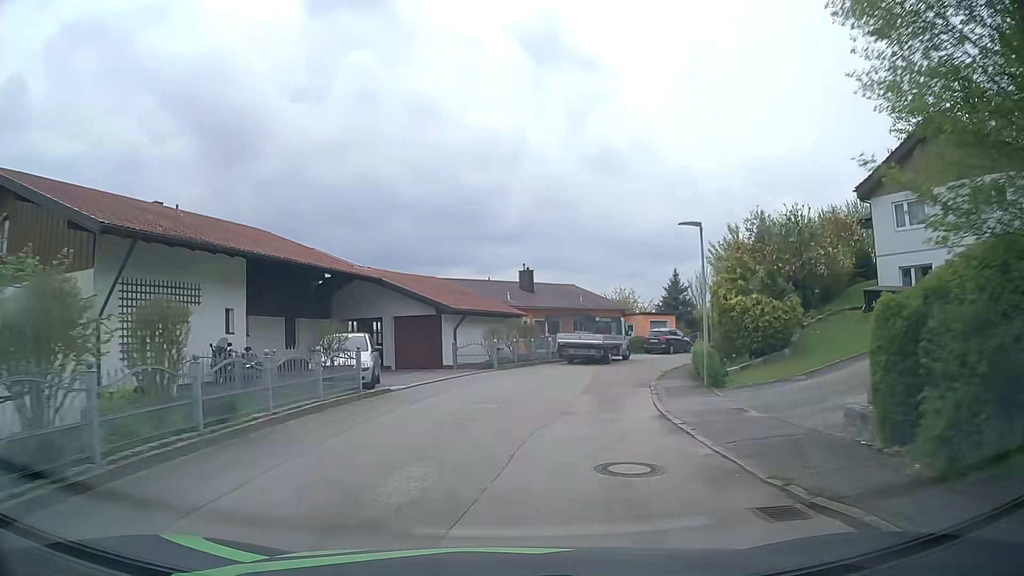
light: Day
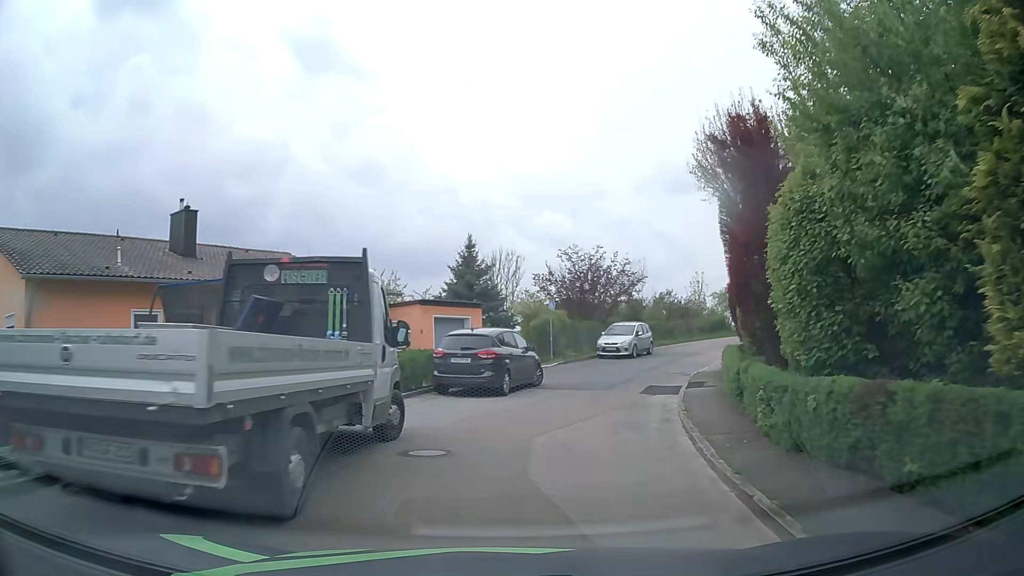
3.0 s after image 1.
(+3.7, +25.9) m; +20°
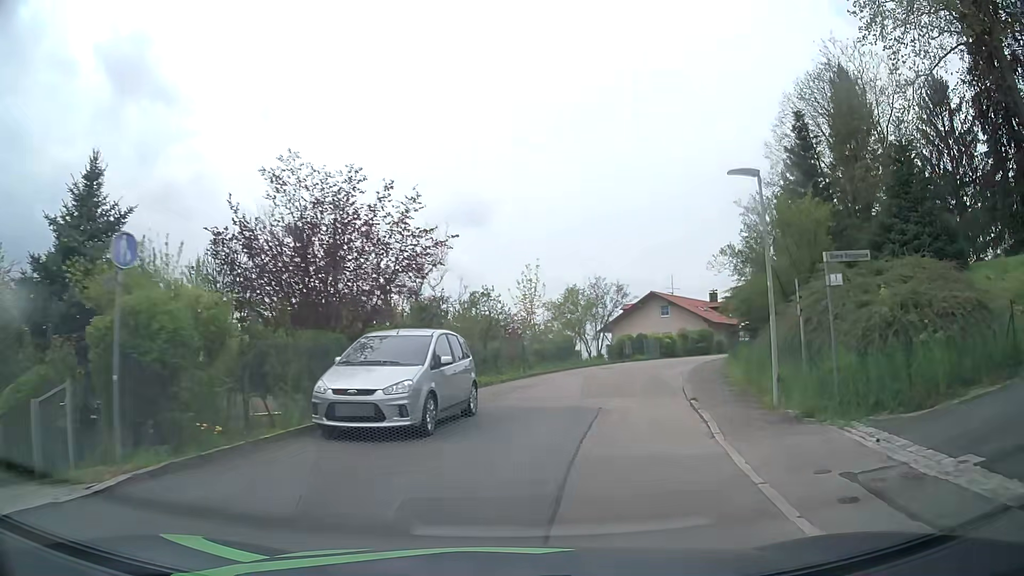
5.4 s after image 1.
(+3.2, +20.9) m; +17°
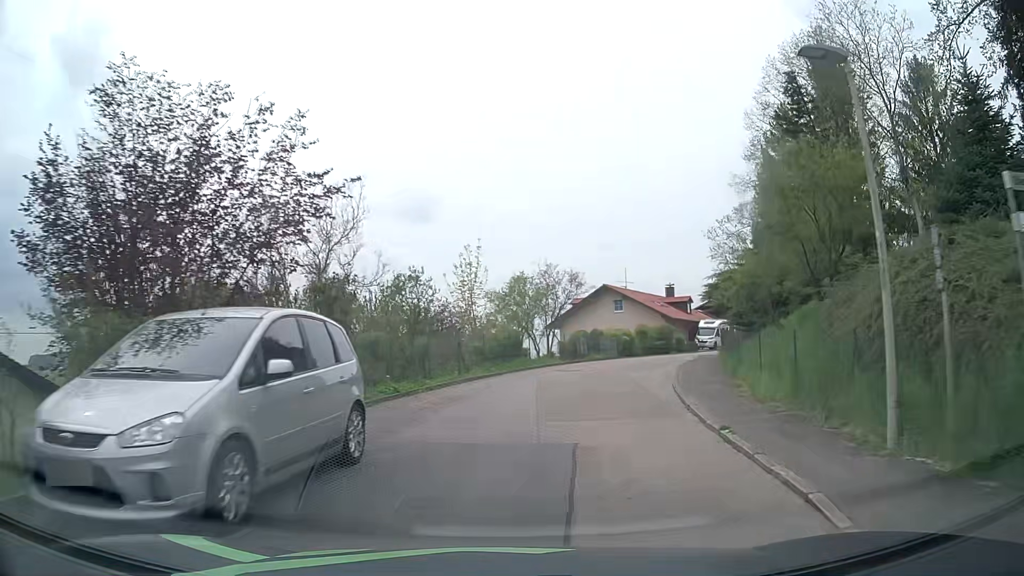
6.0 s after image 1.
(+0.3, +5.5) m; +6°
